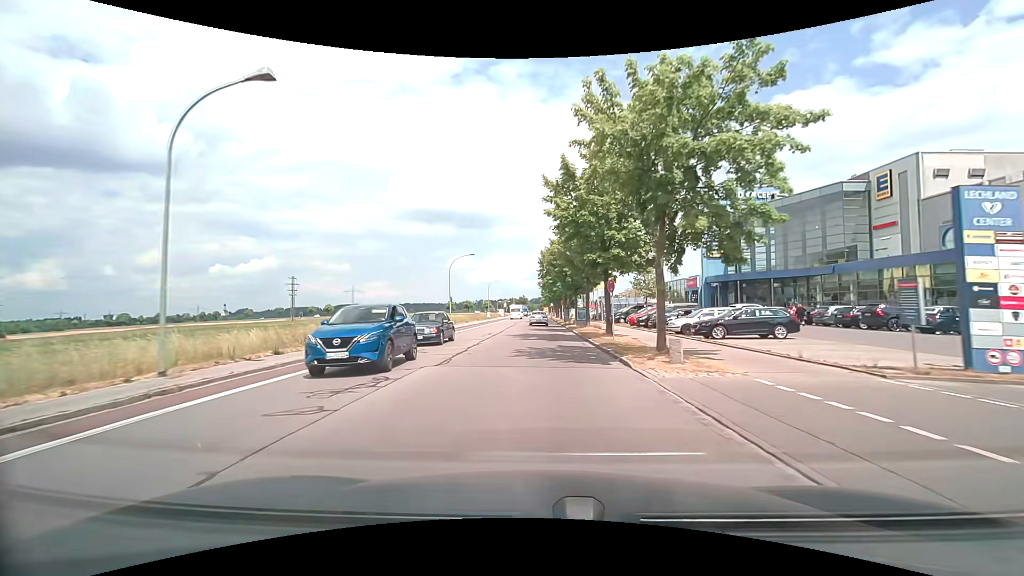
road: tertiary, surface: asphalt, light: Day
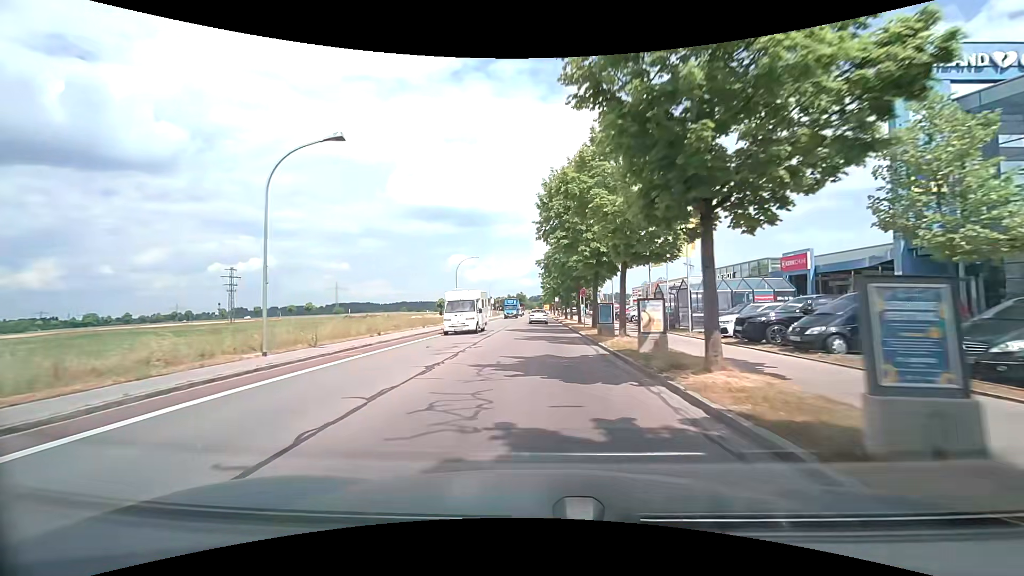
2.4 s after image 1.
(0.0, +34.2) m; 0°
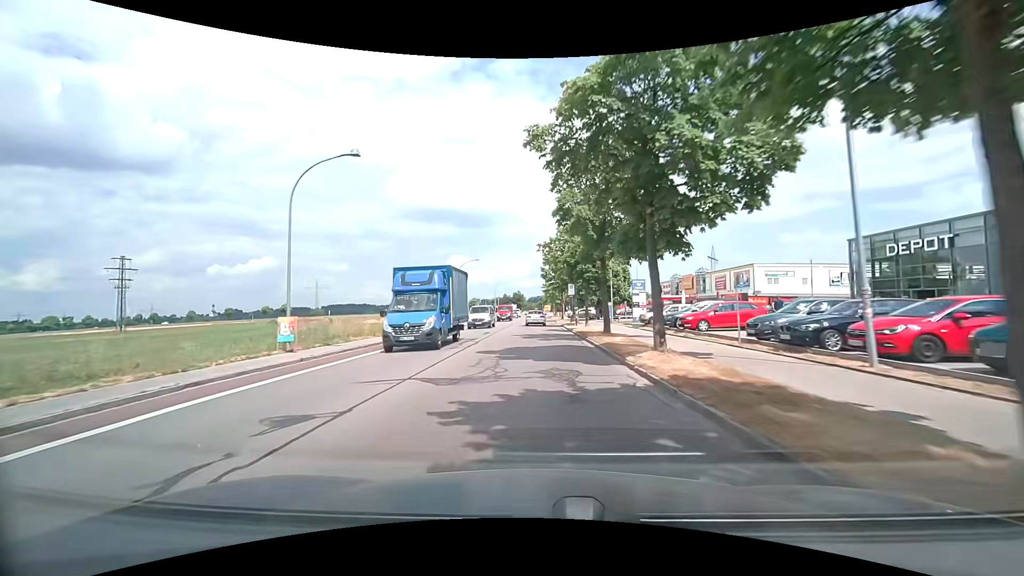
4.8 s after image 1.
(+0.2, +36.3) m; 0°
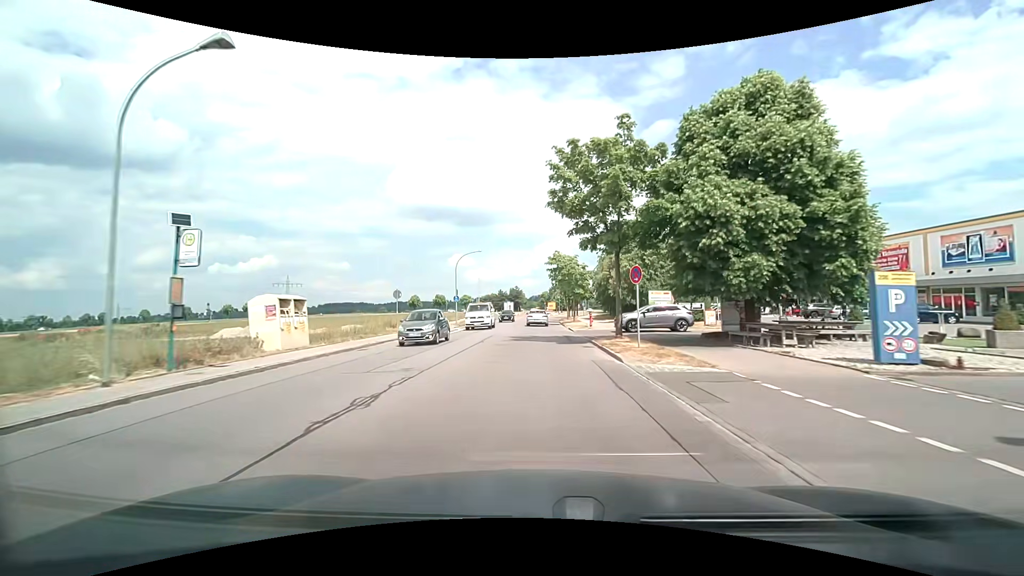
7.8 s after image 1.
(+0.1, +45.8) m; 0°
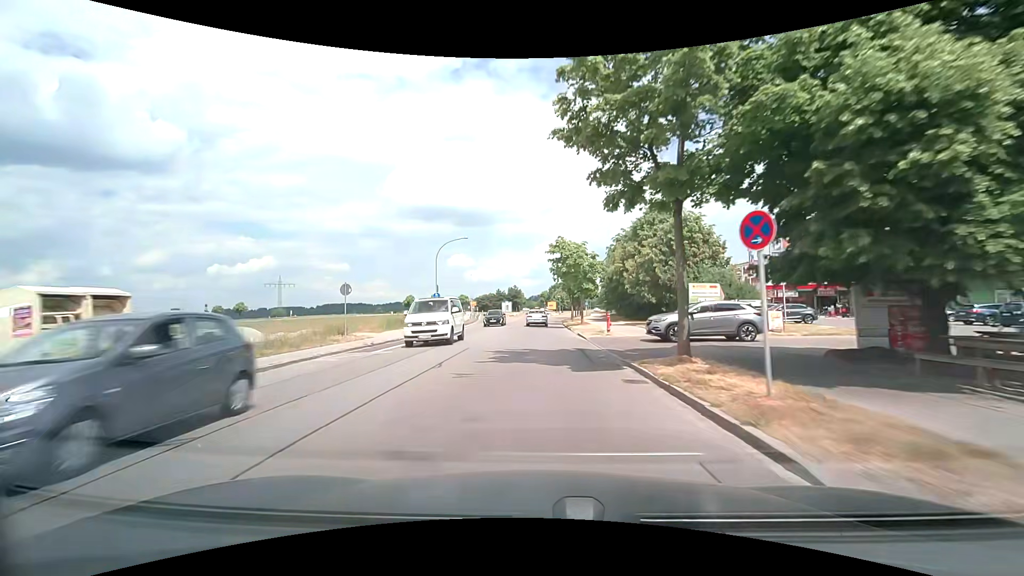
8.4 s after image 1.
(0.0, +9.1) m; 0°
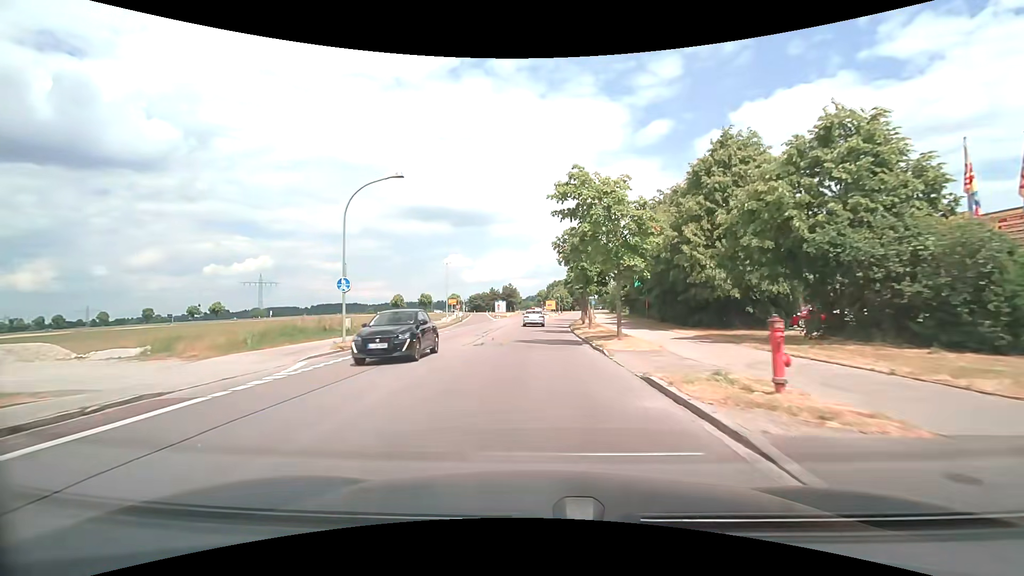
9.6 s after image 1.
(+0.1, +18.4) m; +1°
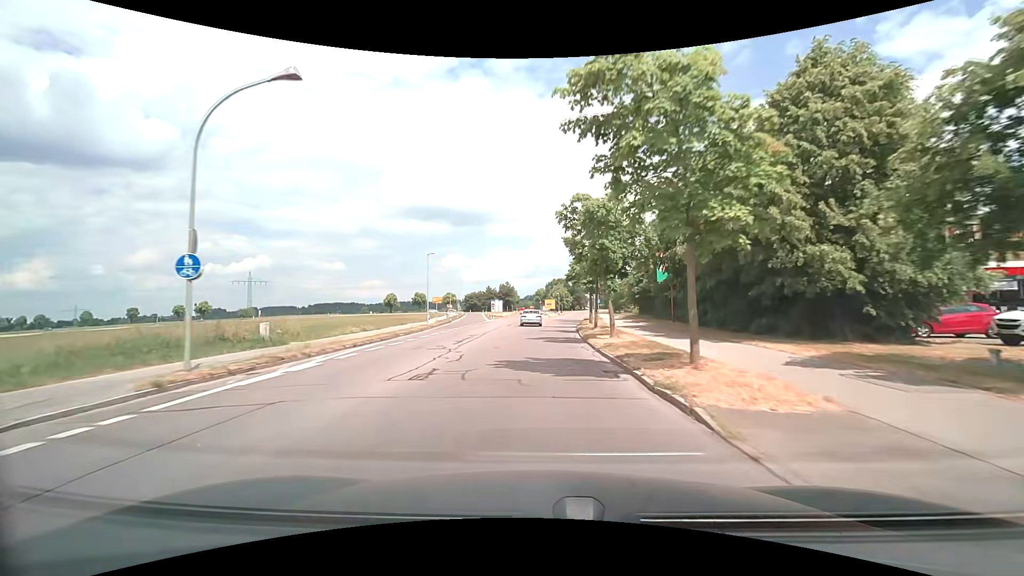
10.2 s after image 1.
(0.0, +9.4) m; 0°
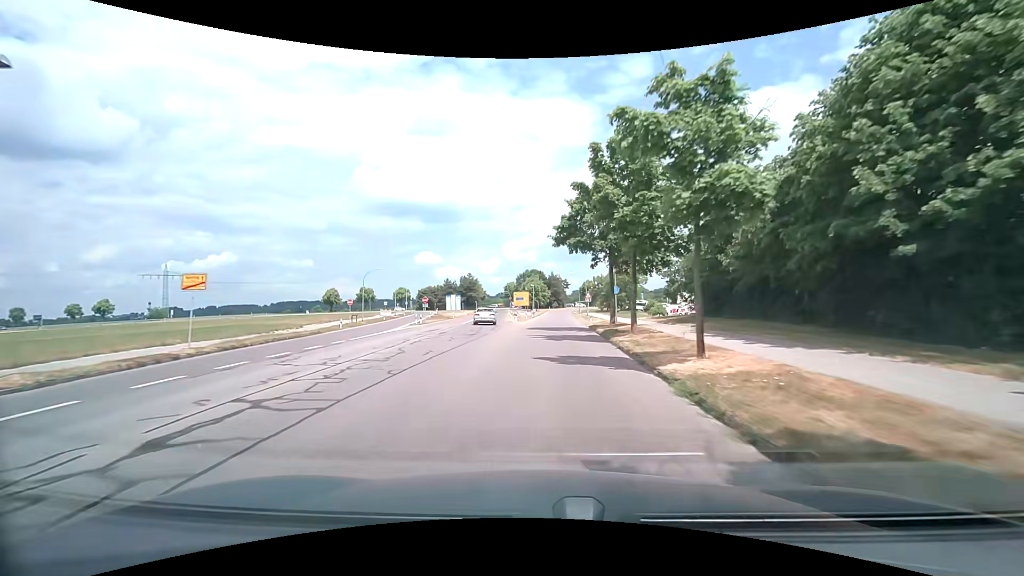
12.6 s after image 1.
(+0.9, +38.9) m; +3°
(0, +10) (0, +20) (+1, +30) (+1, +40) (+1, +50) (+2, +60) (+2, +70) (+3, +80) (+3, +90) (+4, +100) m
